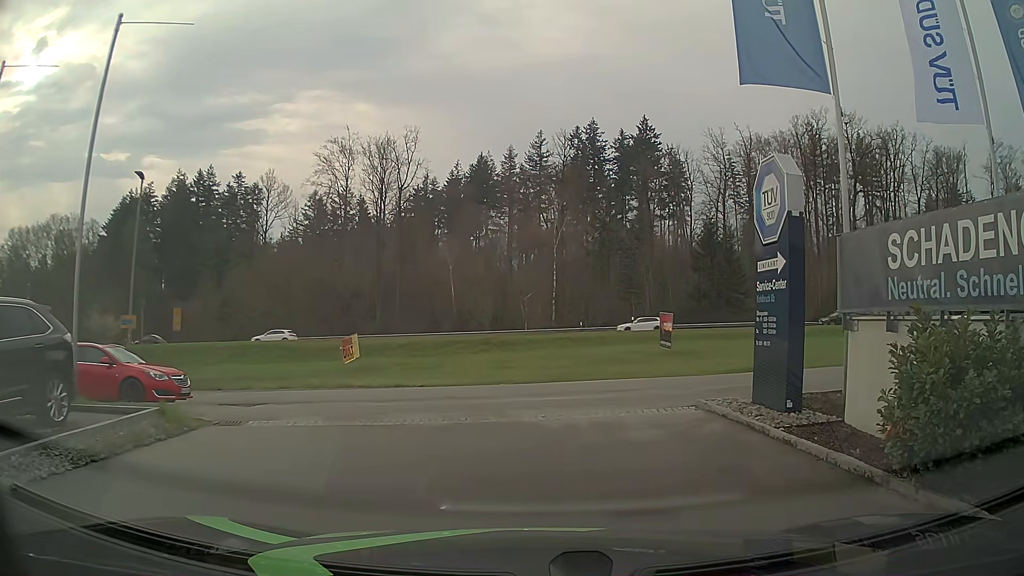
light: Day
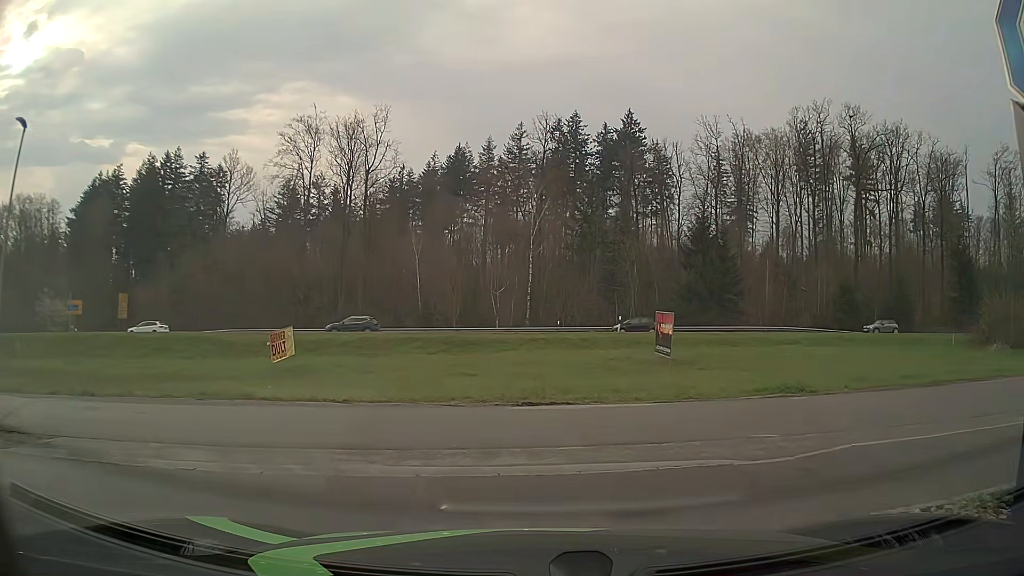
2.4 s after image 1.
(+0.2, +6.6) m; +1°
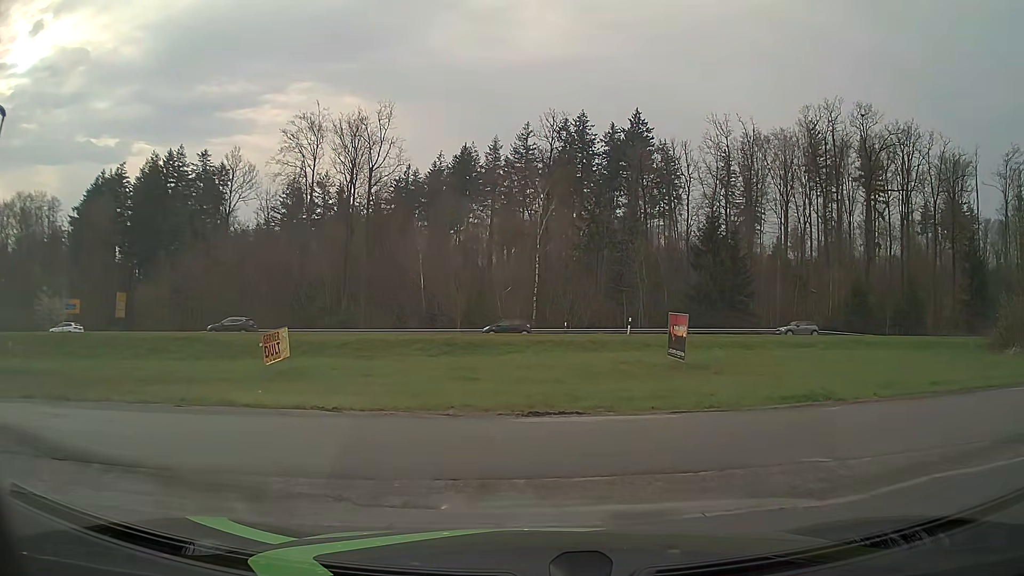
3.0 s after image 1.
(0.0, +1.5) m; 0°
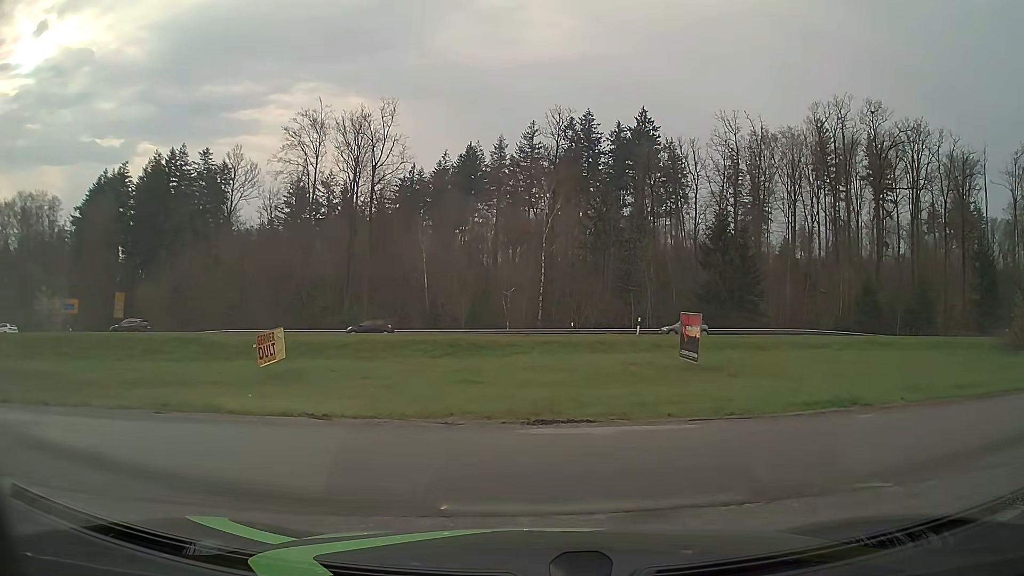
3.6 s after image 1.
(0.0, +1.2) m; -1°
